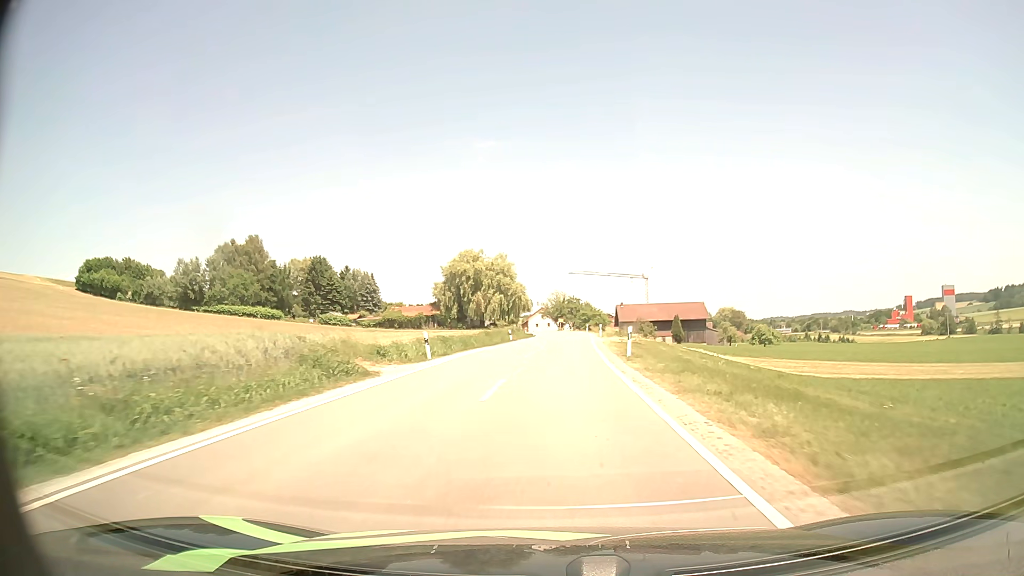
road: secondary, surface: asphalt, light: Day
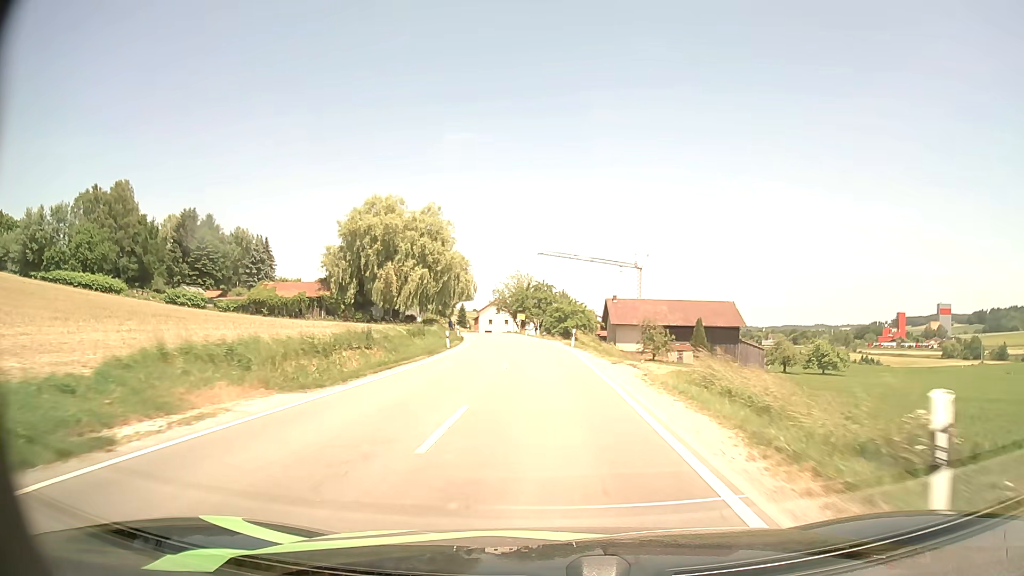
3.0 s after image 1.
(+1.7, +52.3) m; +3°
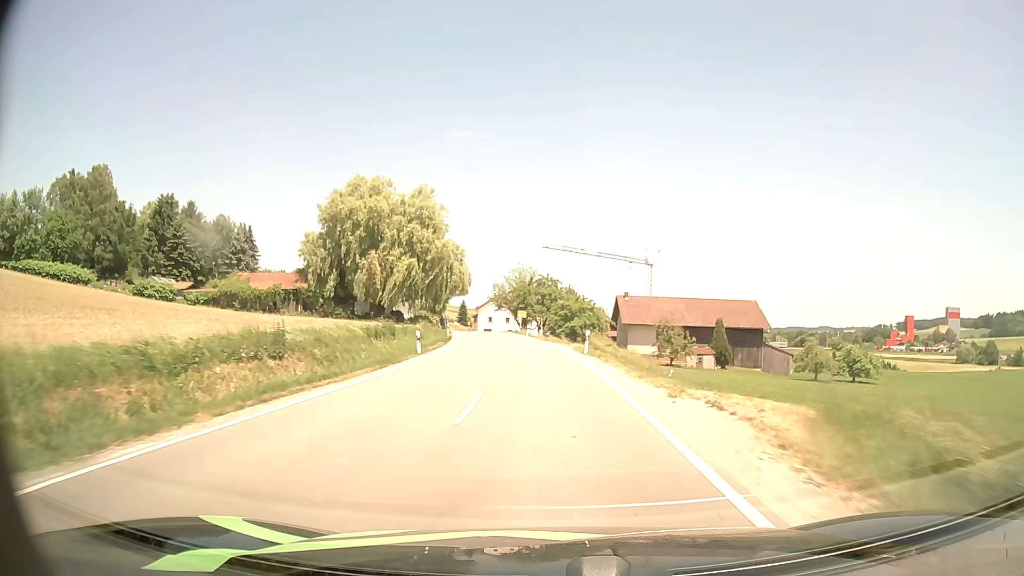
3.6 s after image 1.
(0.0, +10.0) m; 0°
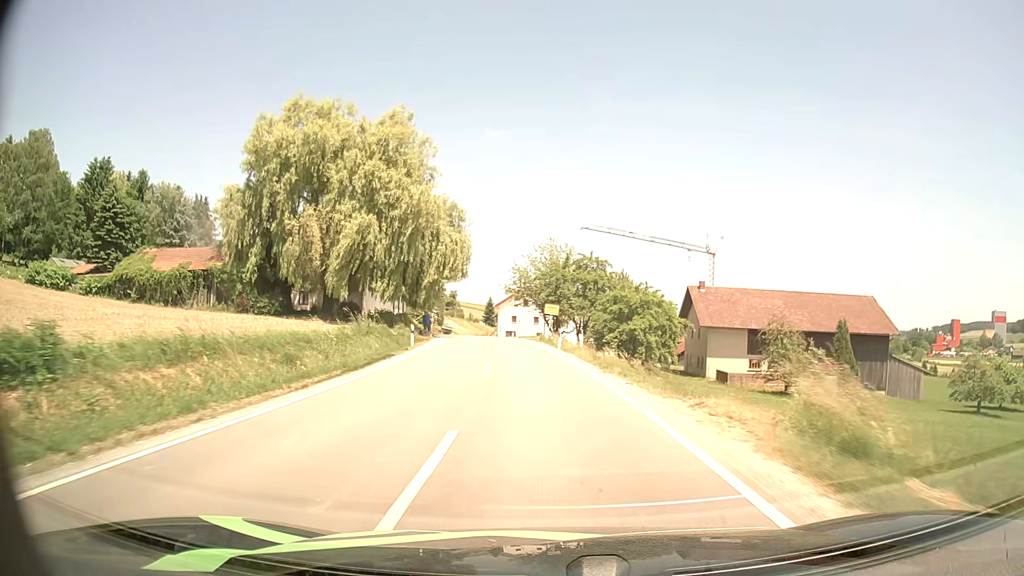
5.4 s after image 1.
(-0.6, +28.5) m; -3°
(0, +10) (0, +20) (-1, +30) (-2, +40) (-3, +50) (-5, +60) (-6, +70) (-8, +80) (-9, +89) (-11, +99) m
